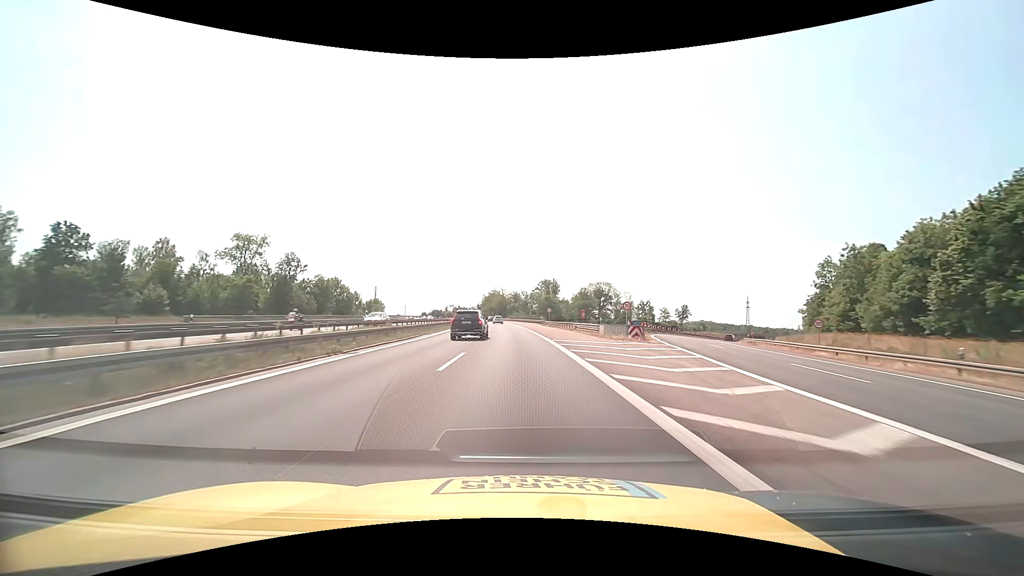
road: motorway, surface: asphalt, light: Day
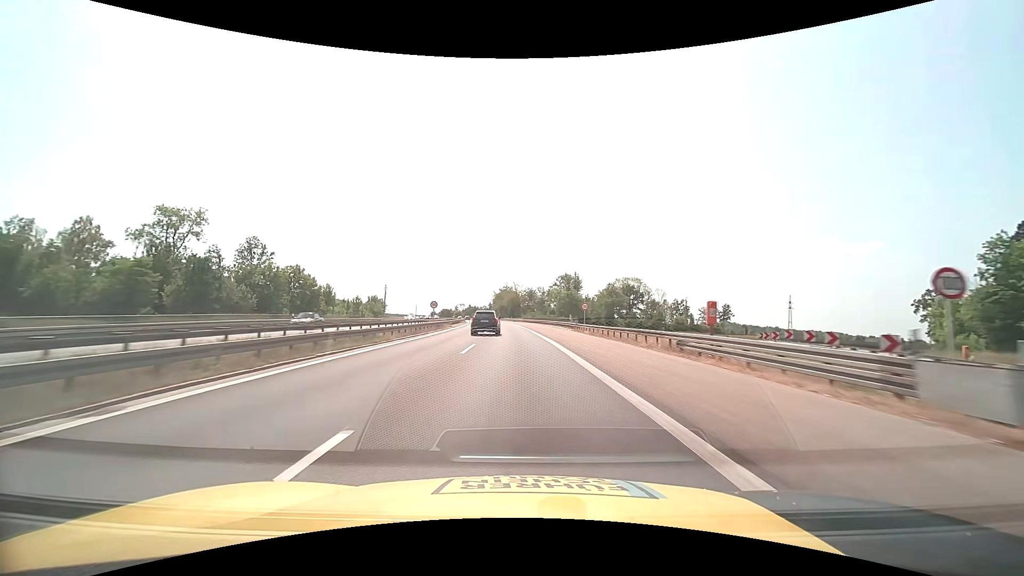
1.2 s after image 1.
(-0.5, +30.9) m; -2°
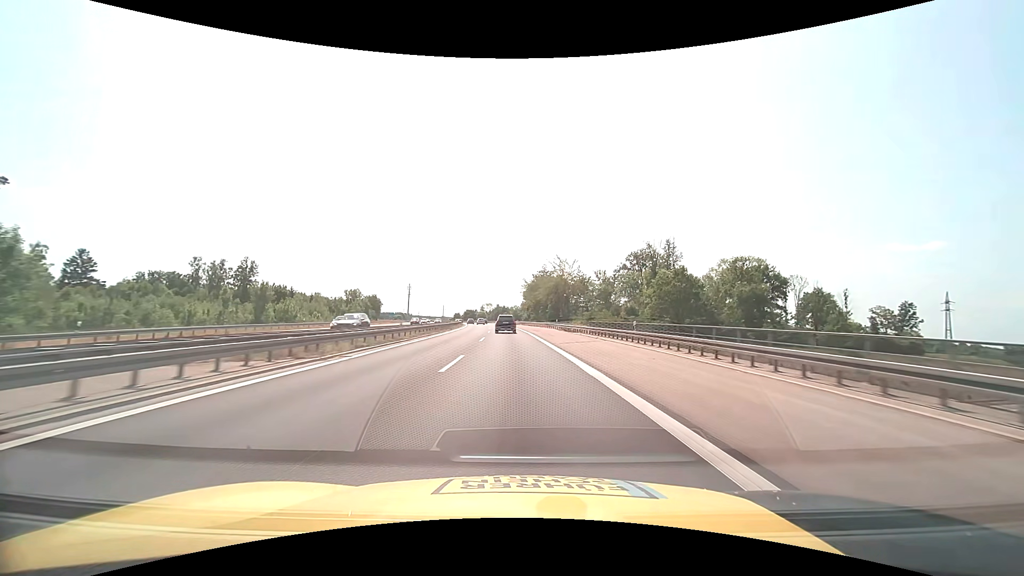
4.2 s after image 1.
(-3.0, +77.3) m; -4°
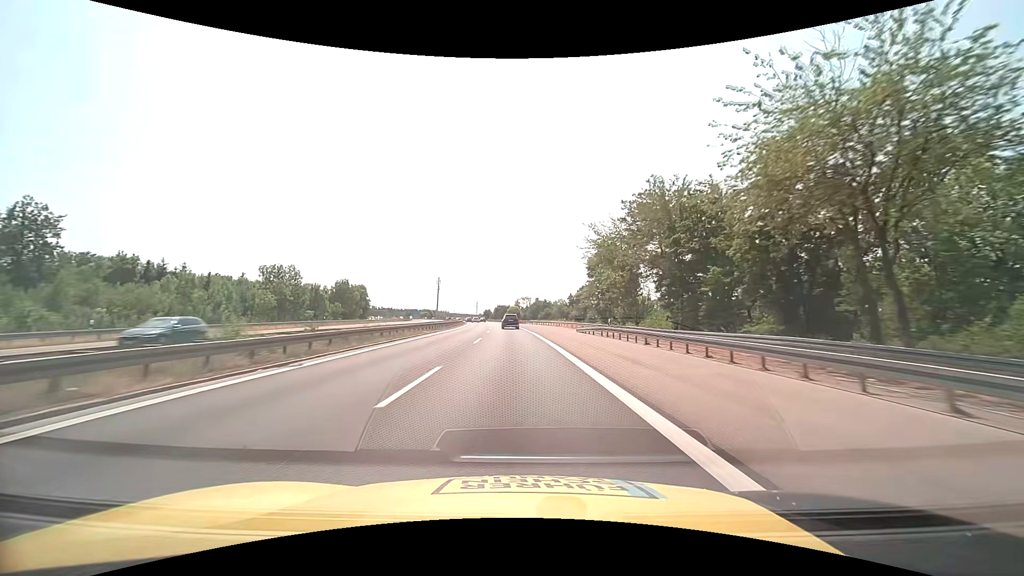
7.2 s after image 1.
(-3.0, +77.4) m; -5°
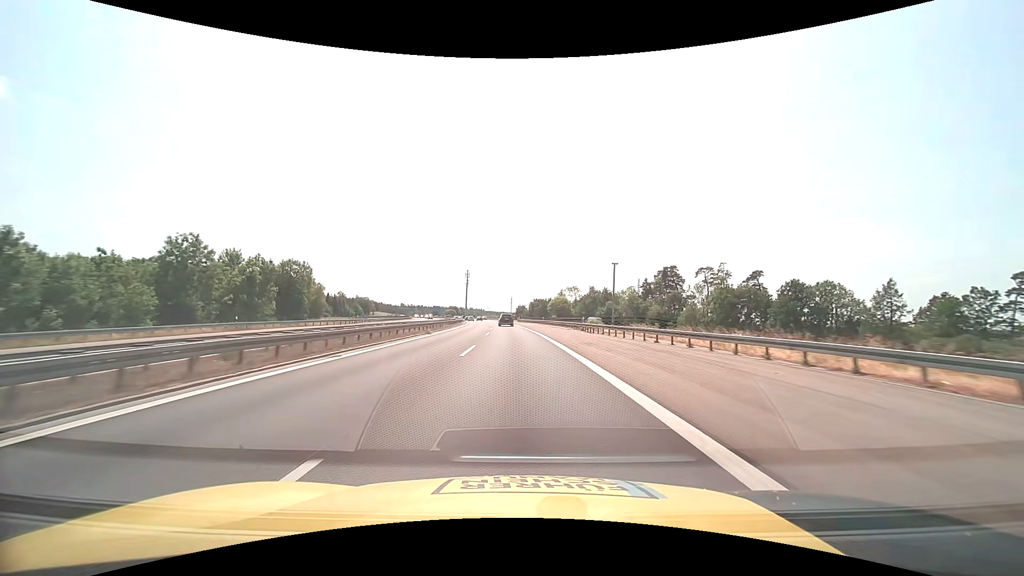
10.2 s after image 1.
(-3.0, +77.6) m; -4°
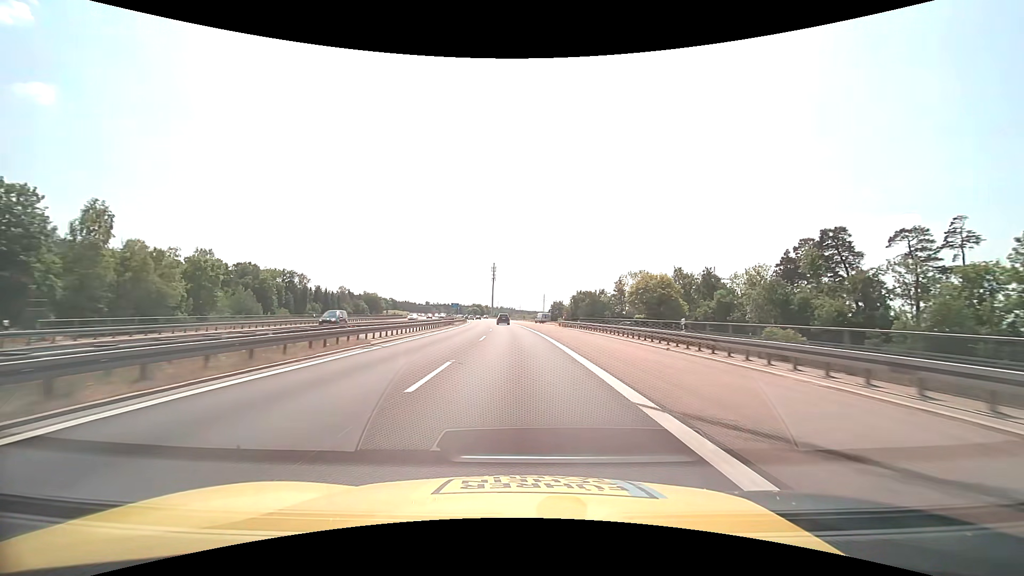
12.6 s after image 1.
(-1.9, +62.1) m; -4°
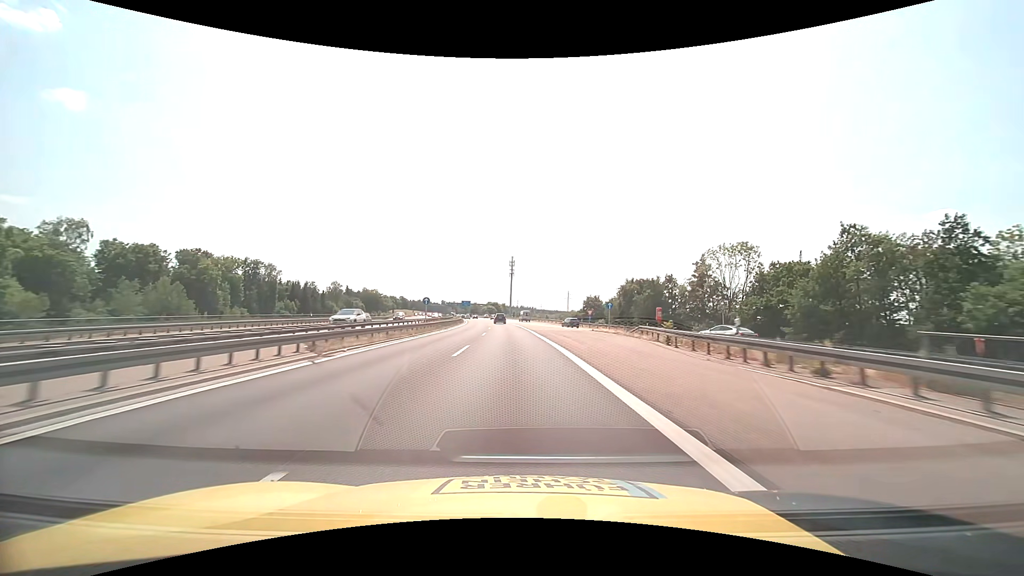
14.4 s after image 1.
(-0.9, +46.6) m; -2°
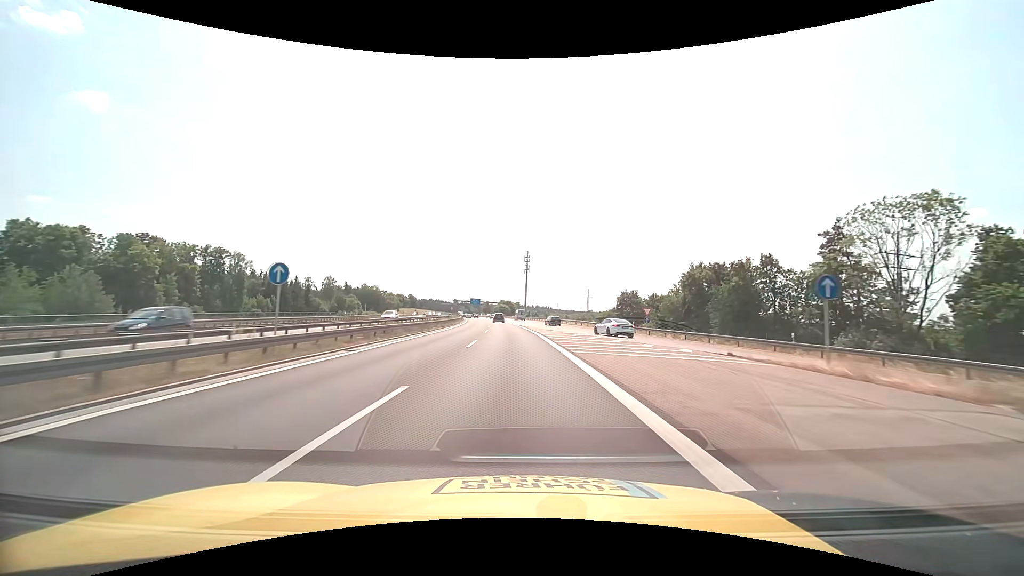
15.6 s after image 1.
(-0.6, +31.1) m; -2°
(0, +10) (0, +20) (0, +30) (-1, +40) (-1, +50) (-2, +60) (-2, +70) (-3, +80) (-4, +90) (-5, +100) m
